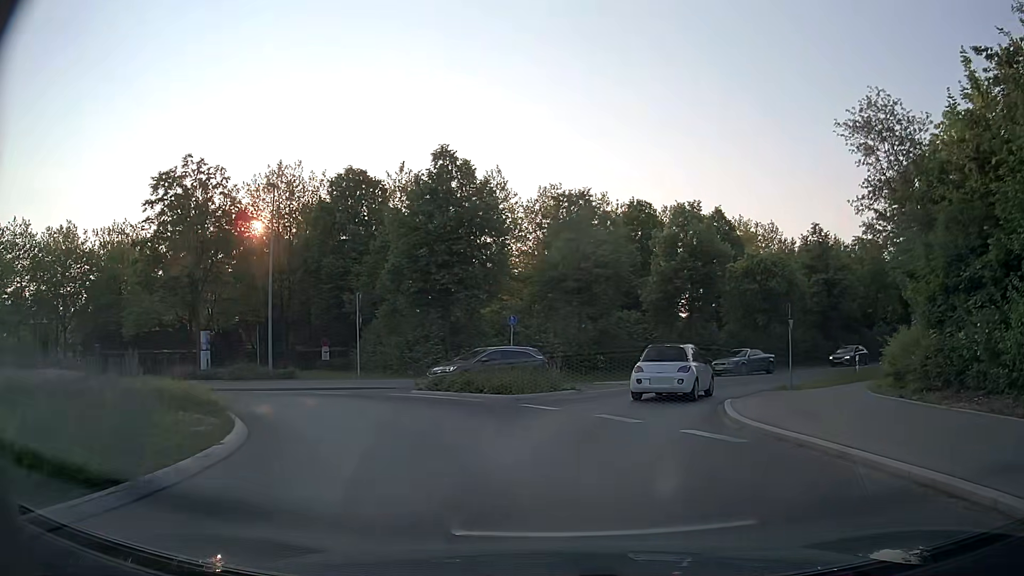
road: tertiary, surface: asphalt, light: Day
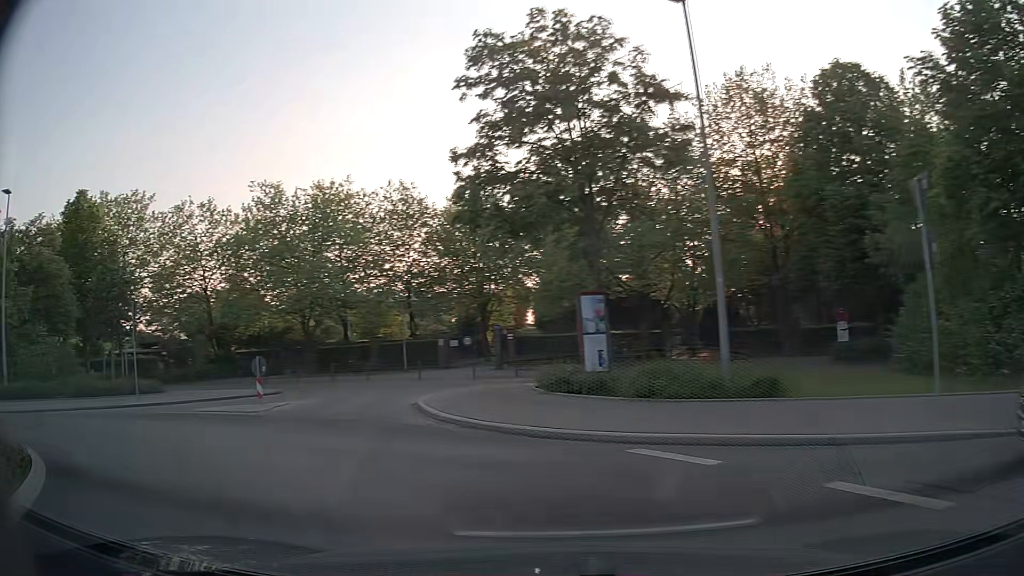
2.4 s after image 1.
(-4.2, +15.6) m; -43°
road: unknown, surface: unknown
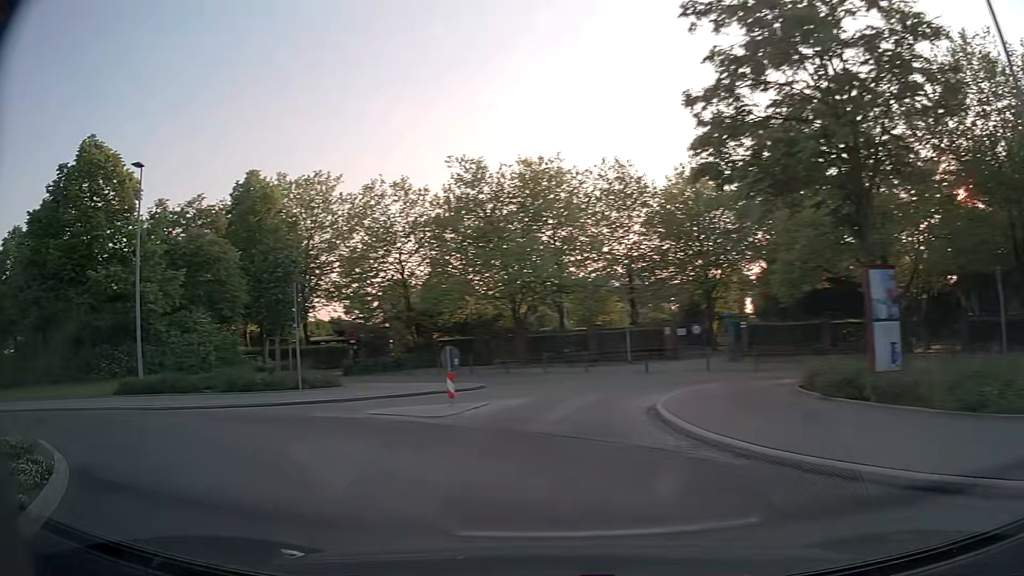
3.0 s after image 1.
(-0.6, +3.8) m; -18°
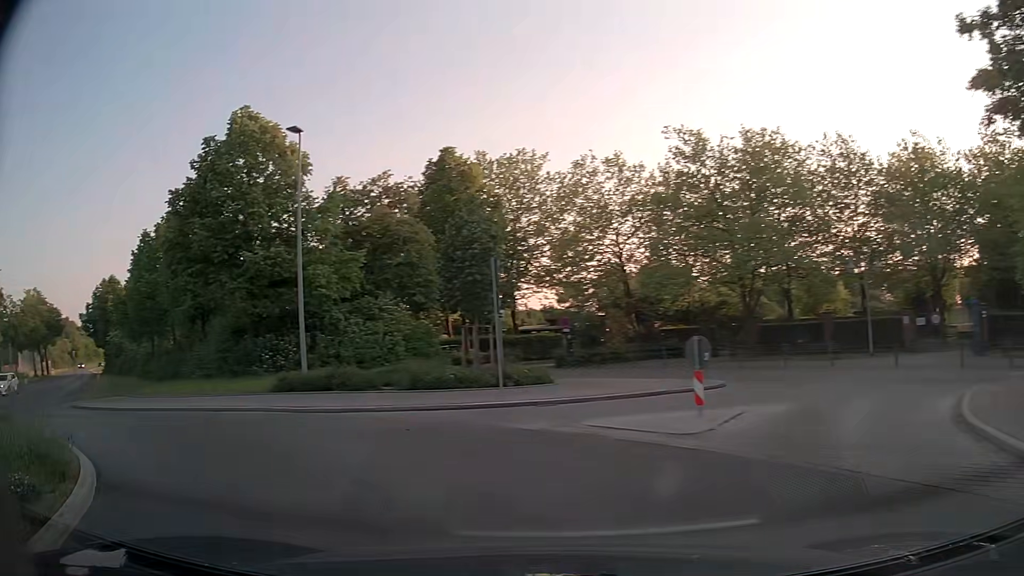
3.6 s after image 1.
(-0.6, +3.8) m; -17°
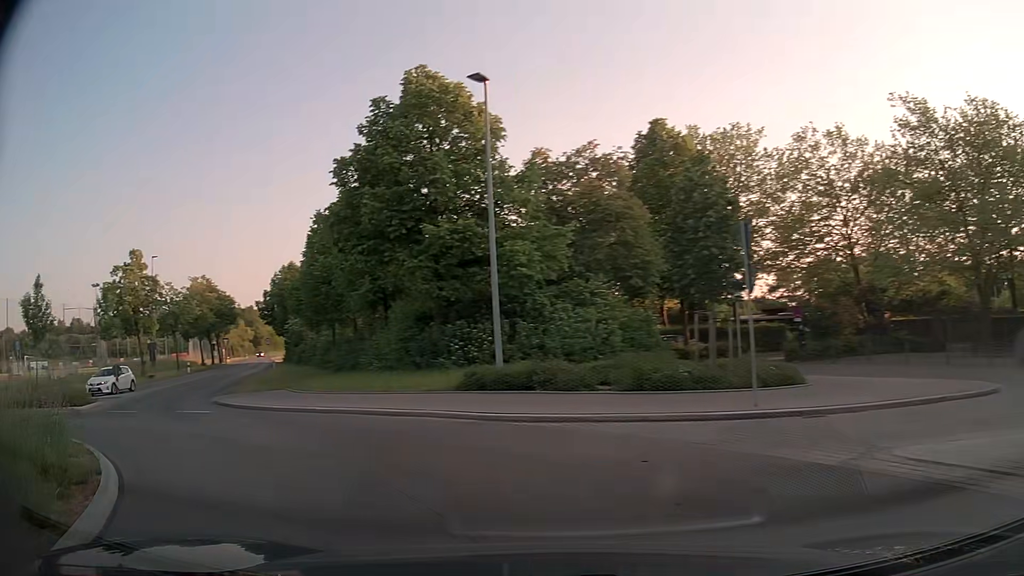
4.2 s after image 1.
(-0.6, +3.9) m; -17°
(-3, +9) (-10, +17) (-15, +25) (-20, +34) (-23, +43) (-27, +53) (-30, +62) (-34, +72) (-38, +81) (-42, +90) m
